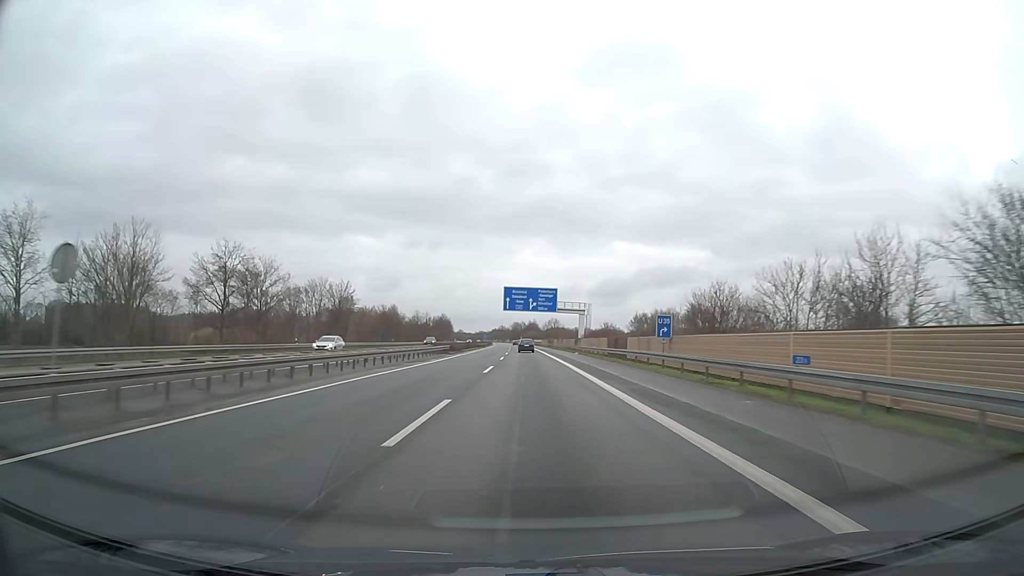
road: motorway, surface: asphalt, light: Day
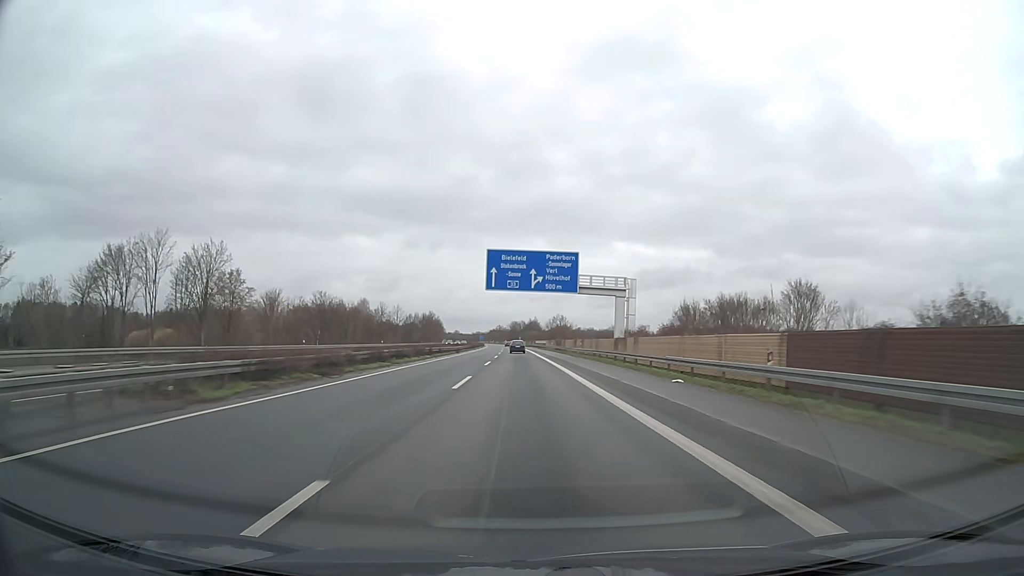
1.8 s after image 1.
(+0.1, +47.6) m; 0°
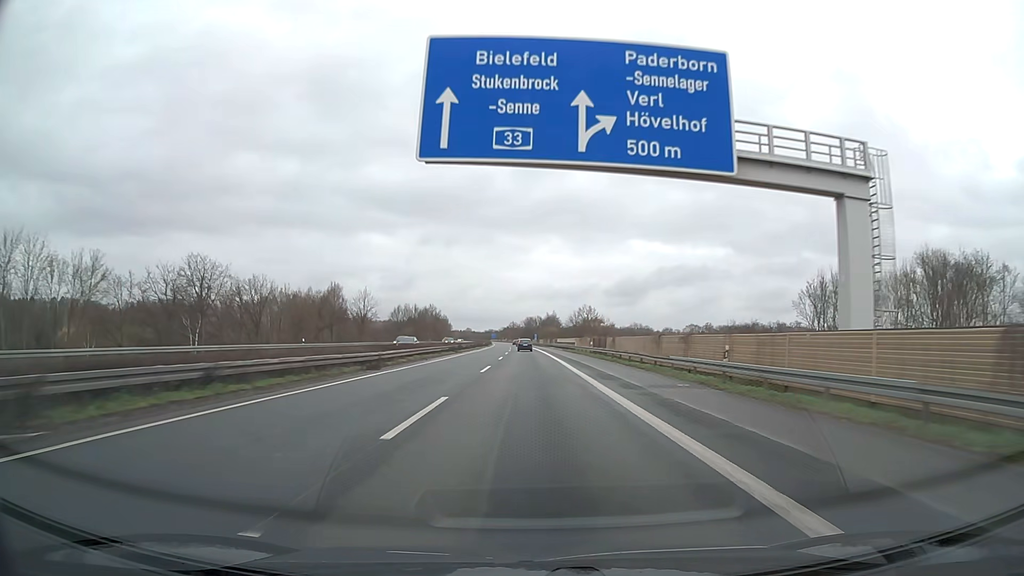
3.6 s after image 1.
(-0.6, +47.6) m; -1°
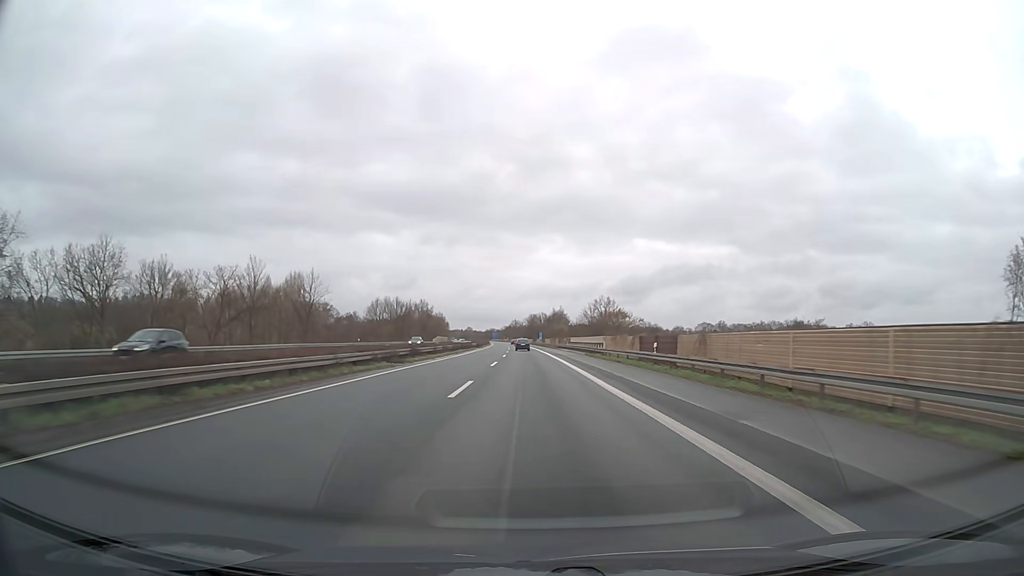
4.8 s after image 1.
(-0.1, +31.7) m; 0°
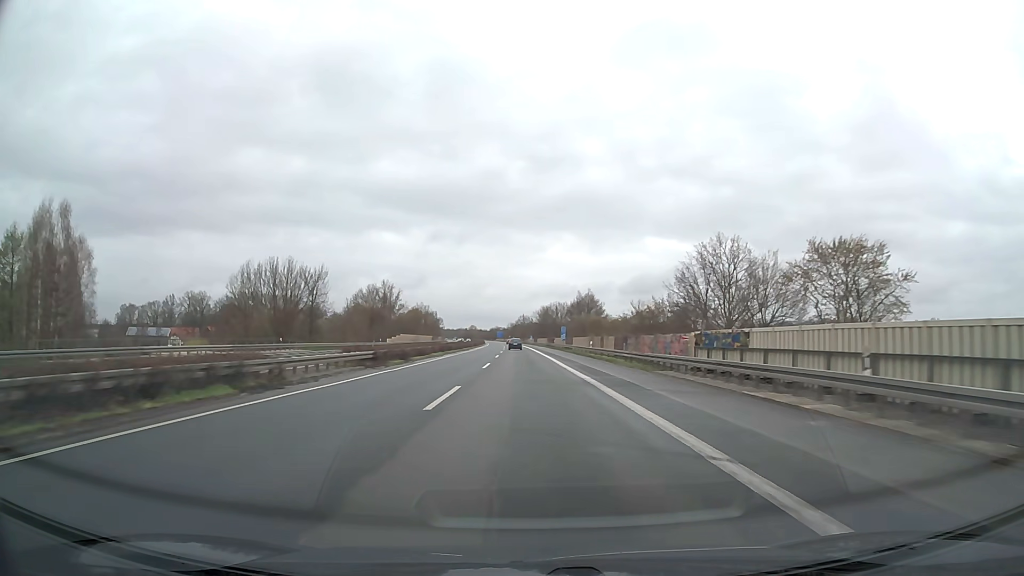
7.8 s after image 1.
(-0.3, +79.3) m; -1°
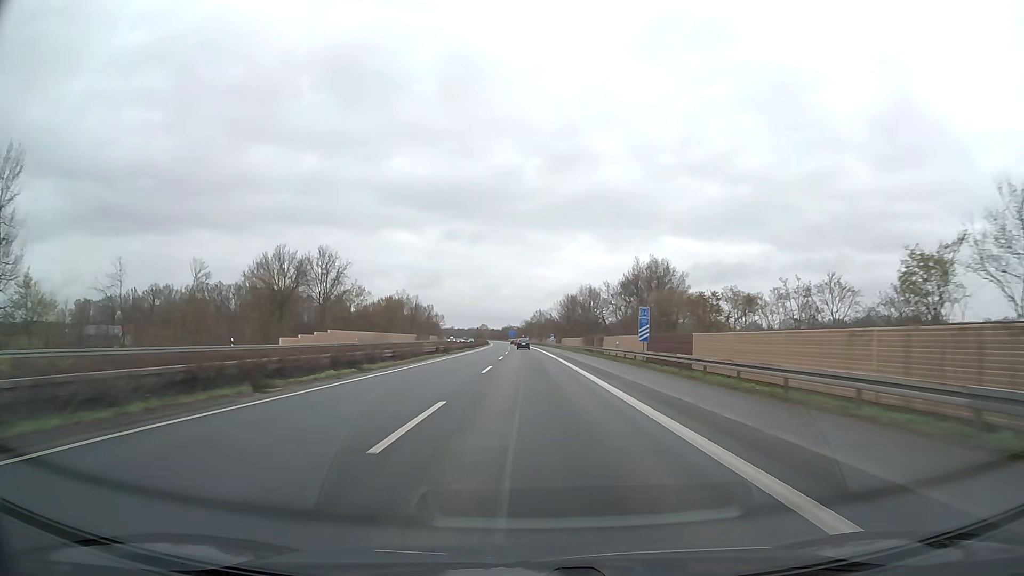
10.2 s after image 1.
(-0.8, +63.4) m; -1°
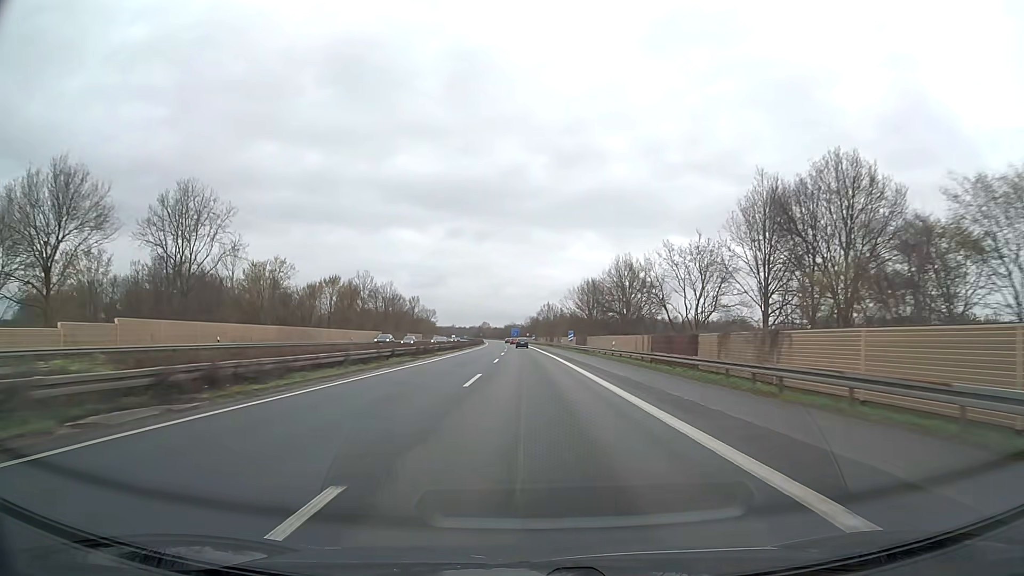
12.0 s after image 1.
(-0.3, +47.6) m; -1°
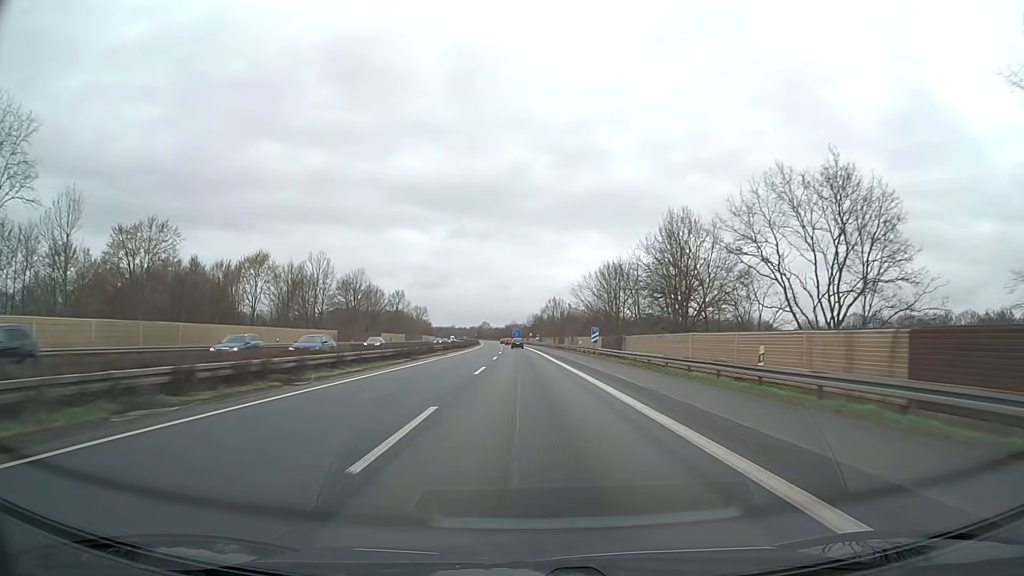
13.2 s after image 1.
(-0.1, +31.7) m; 0°
(0, +10) (0, +20) (0, +30) (0, +40) (0, +50) (-1, +60) (-1, +70) (-1, +80) (-1, +90) (-2, +100) m
